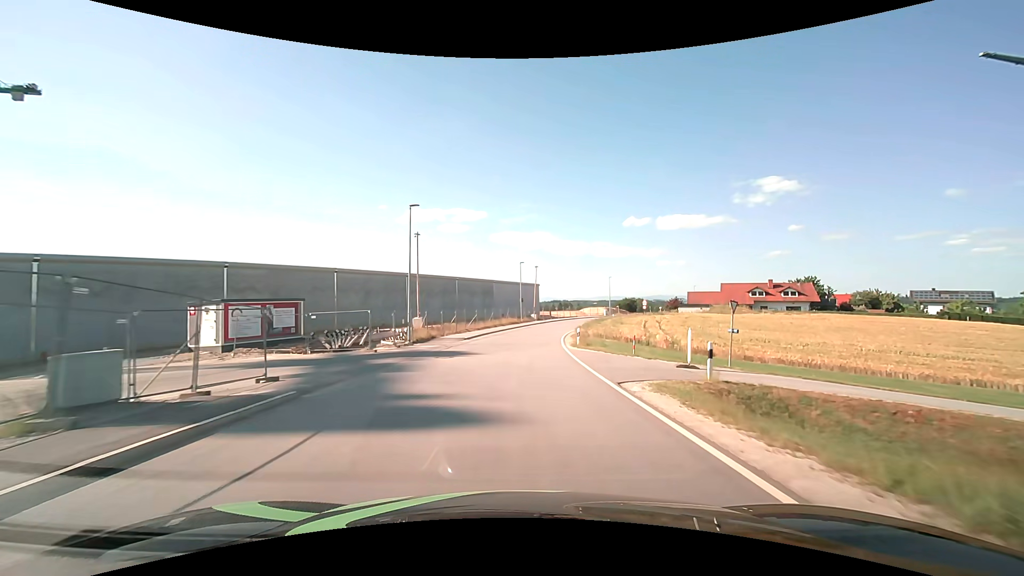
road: unclassified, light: Day
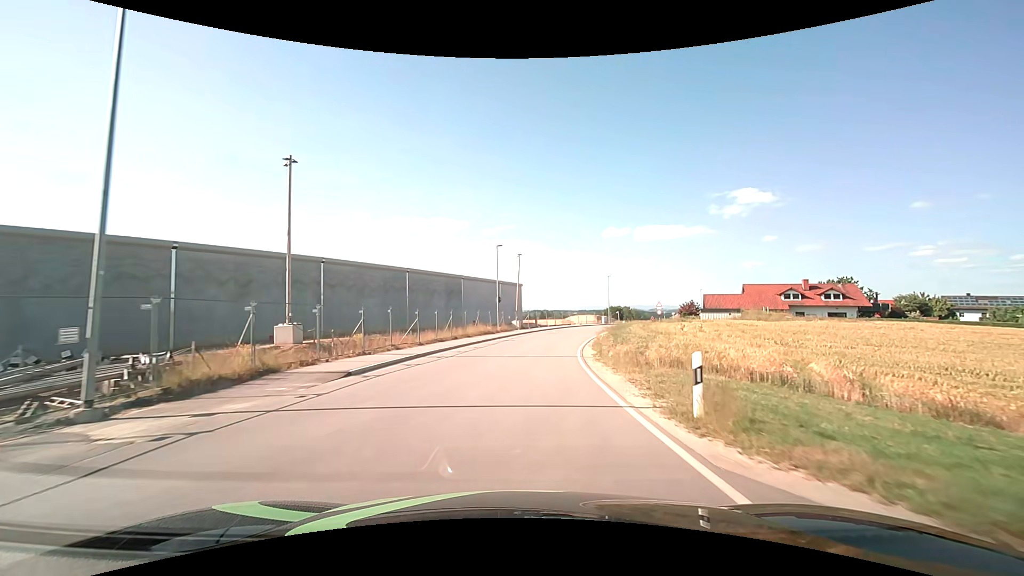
(+0.3, +20.6) m; +2°
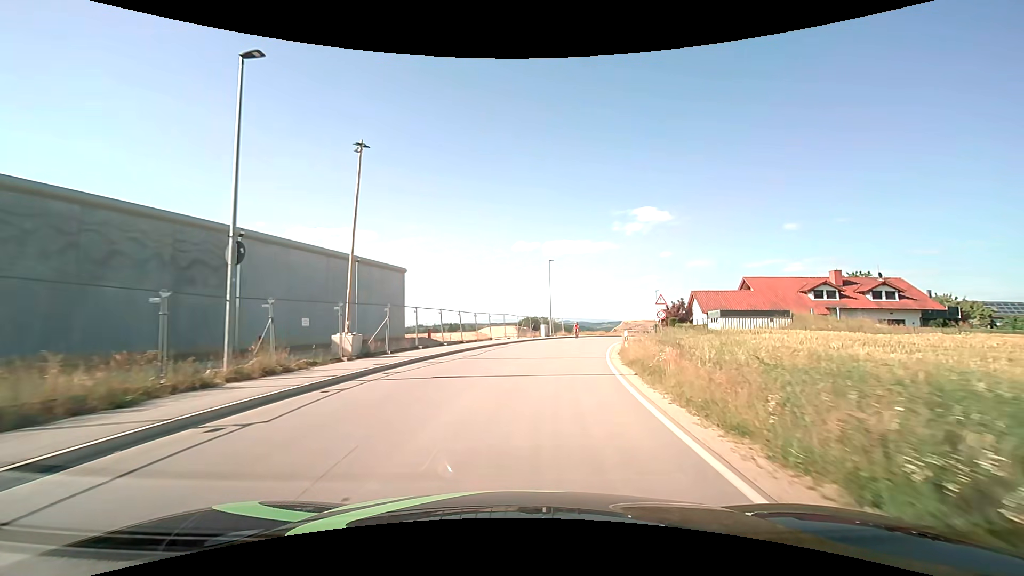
(+2.4, +33.9) m; +10°
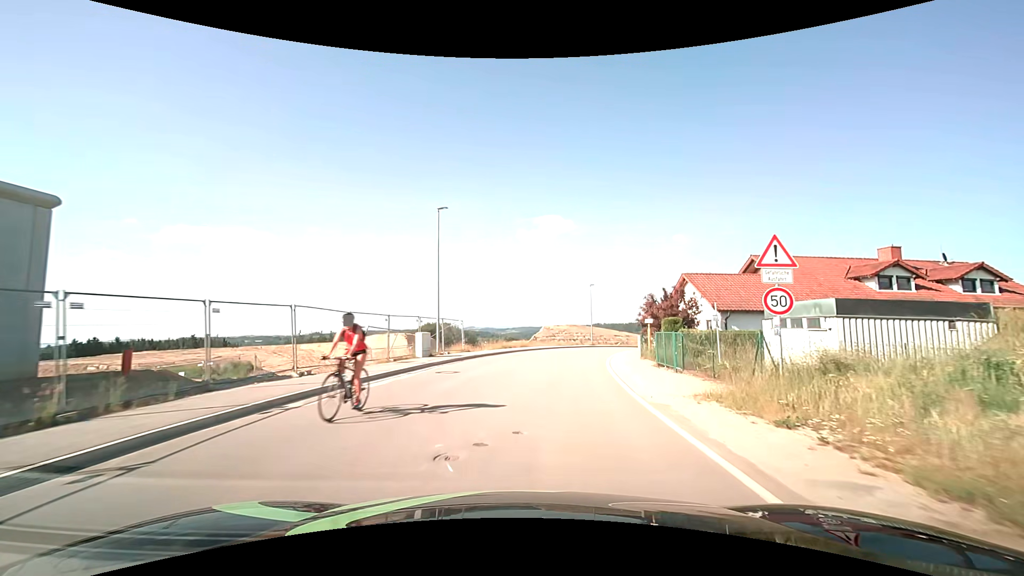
(+2.3, +25.4) m; +11°
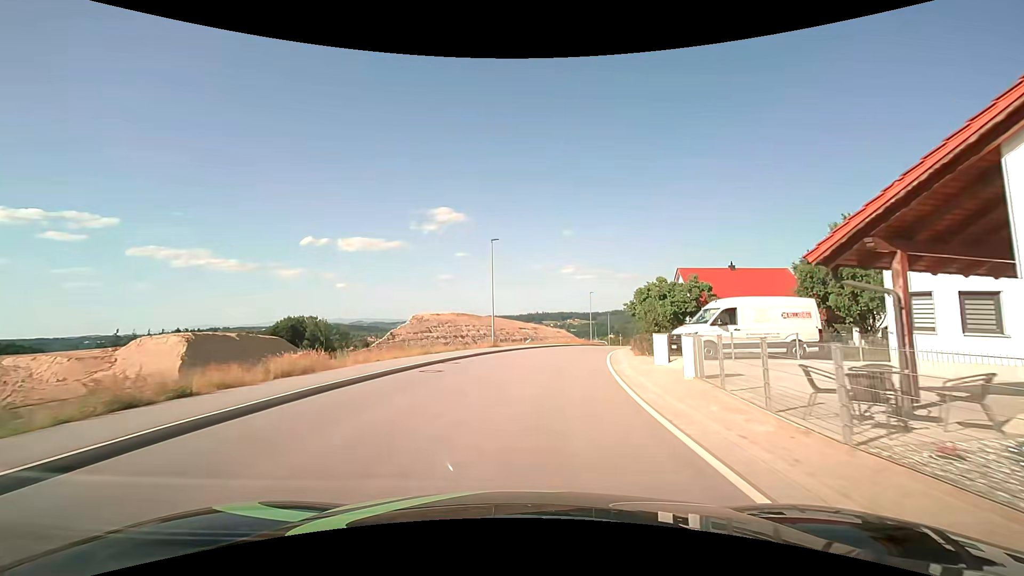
(+3.3, +29.8) m; +12°
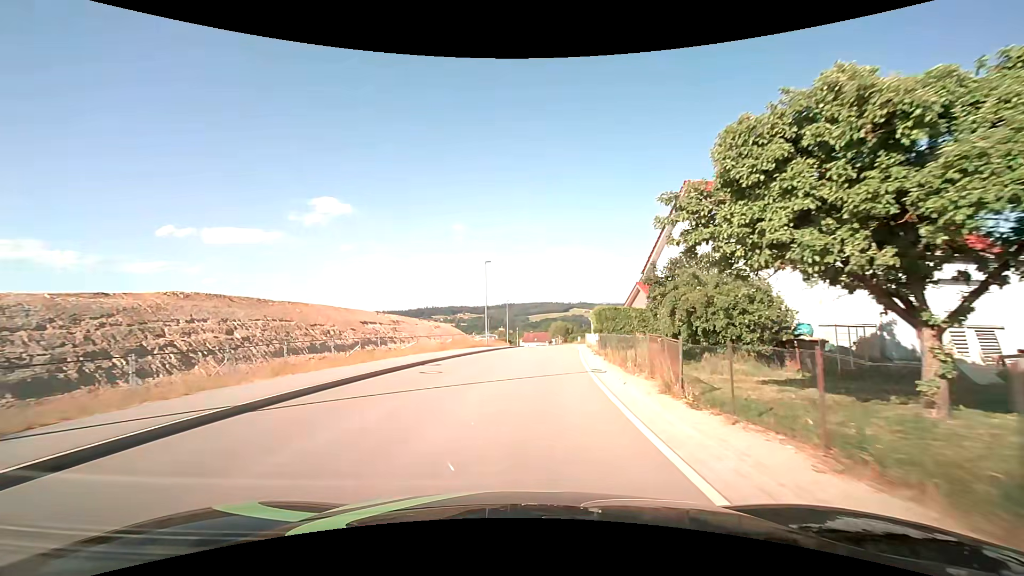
(+3.5, +30.2) m; +13°
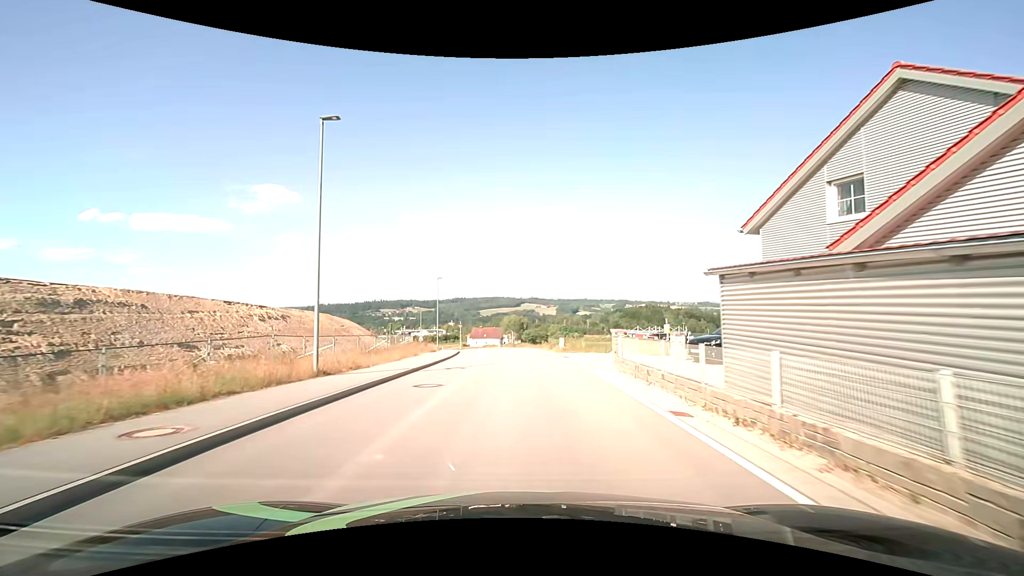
(+1.3, +31.6) m; +5°
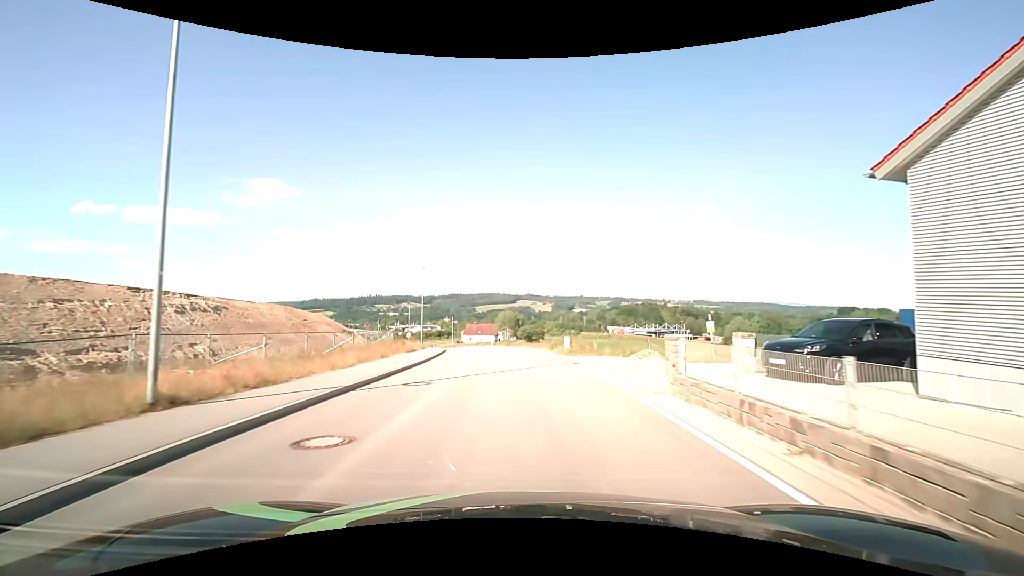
(+0.1, +6.6) m; +1°
(0, +10) (0, +20) (-1, +30) (-1, +40) (-3, +50) (-4, +60) (-6, +70) (-8, +79) (-11, +89) (-14, +98) m
